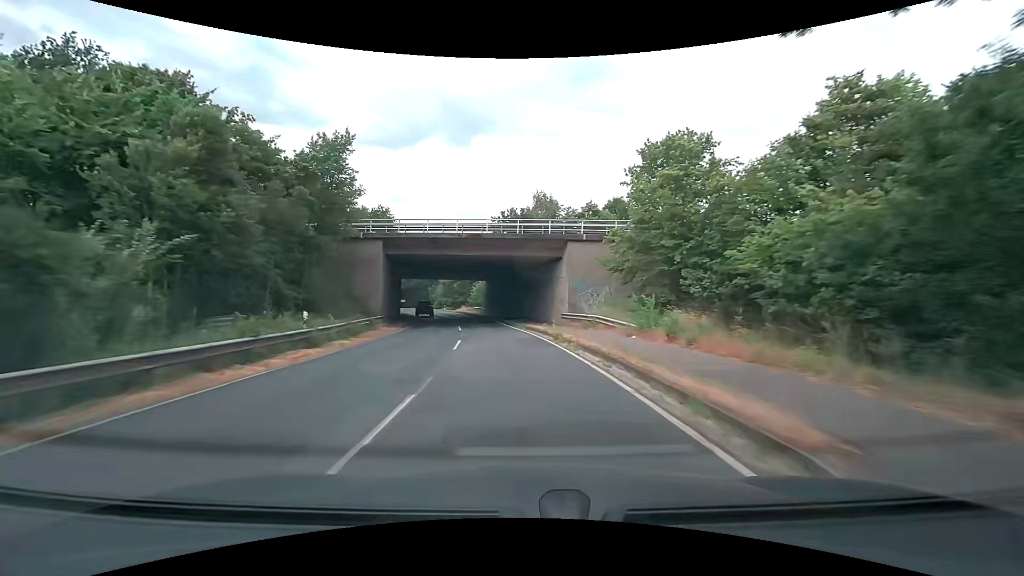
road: tertiary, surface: asphalt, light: Day
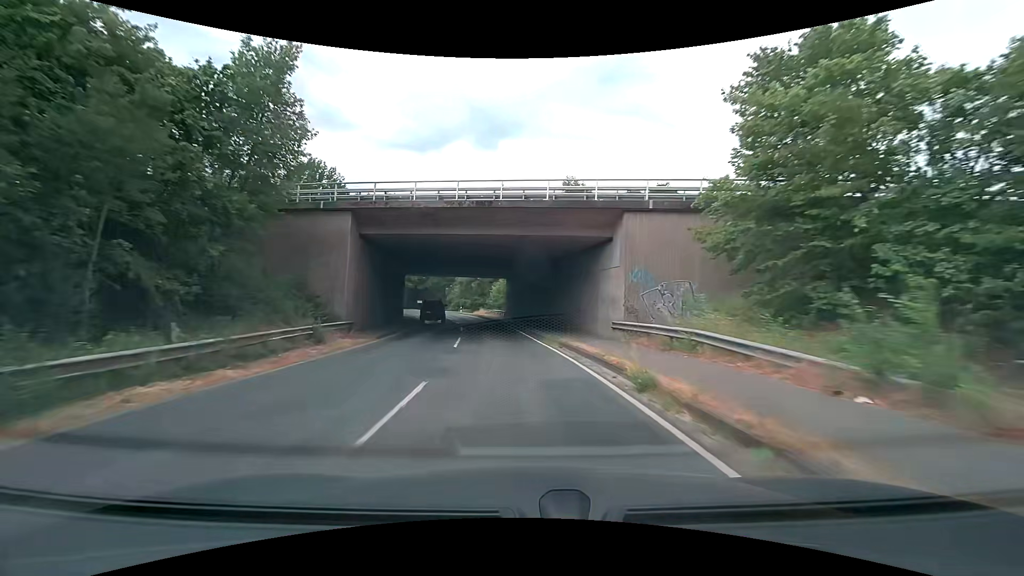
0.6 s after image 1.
(-0.2, +10.7) m; -2°
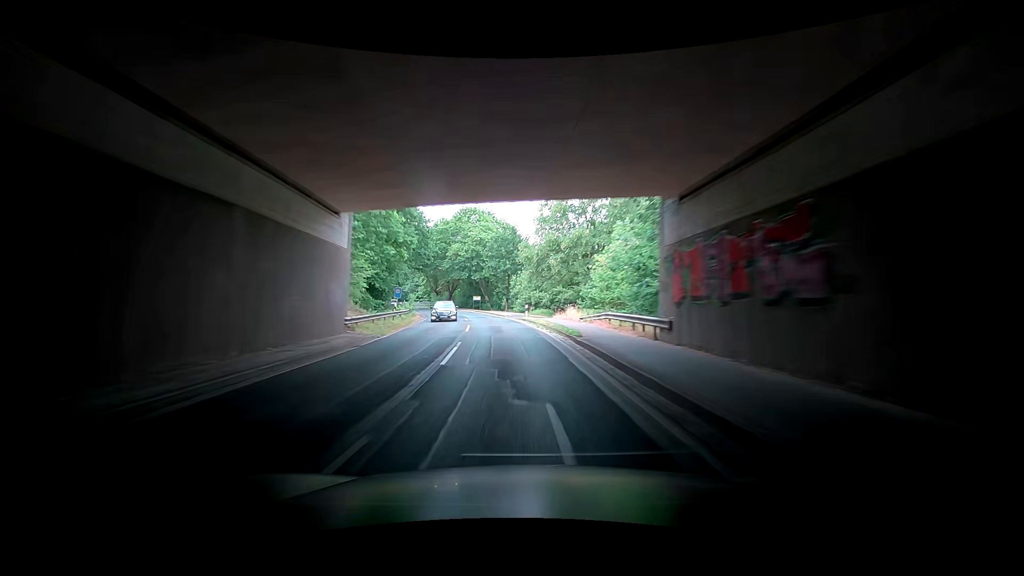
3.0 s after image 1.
(-3.2, +42.7) m; -5°
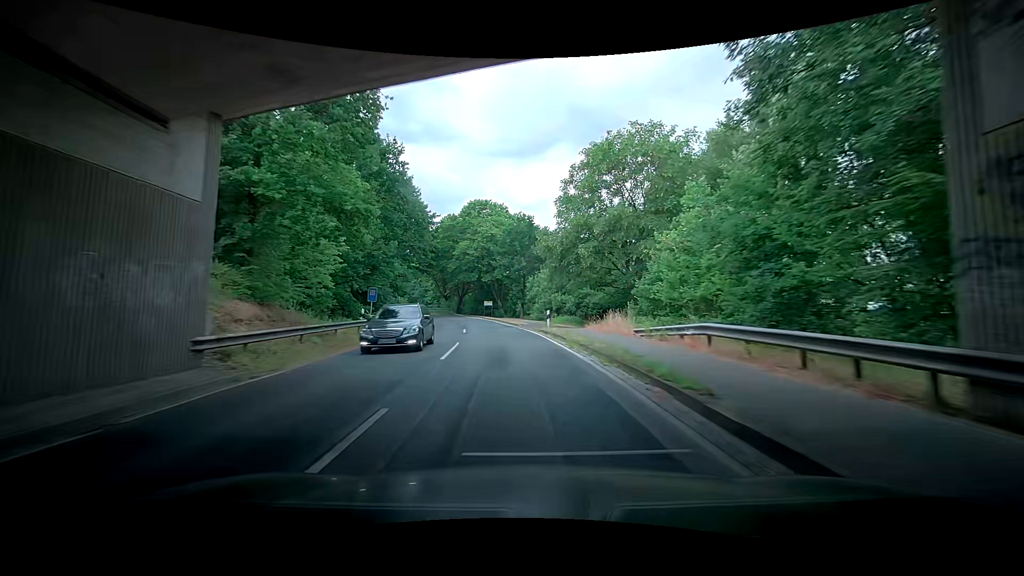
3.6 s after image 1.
(-0.2, +10.9) m; -2°
(0, +10) (-2, +20) (-4, +30) (-6, +39) (-8, +49) (-11, +59) (-15, +68) (-19, +77) (-23, +86) (-27, +95) m
